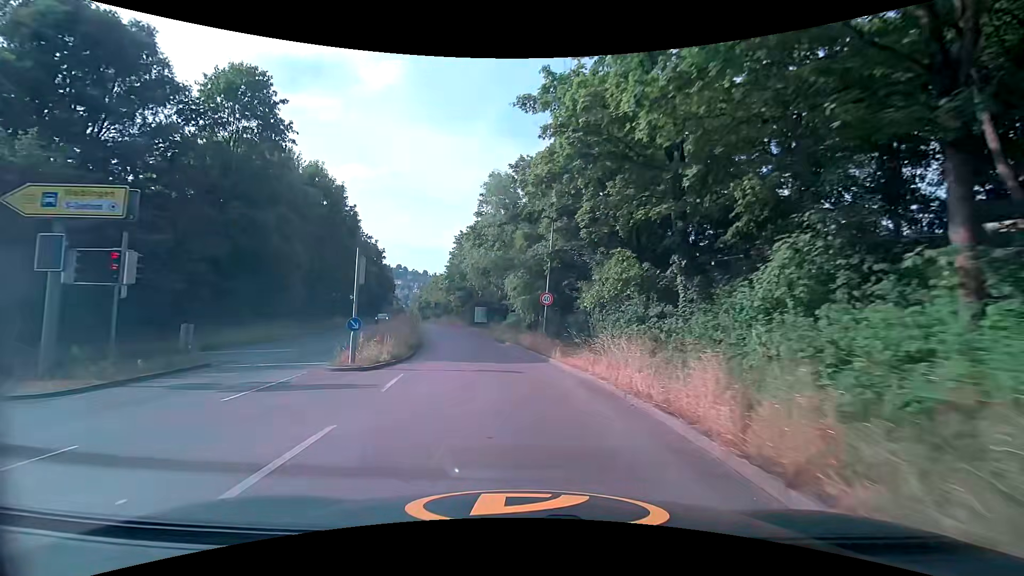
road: secondary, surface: asphalt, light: Day
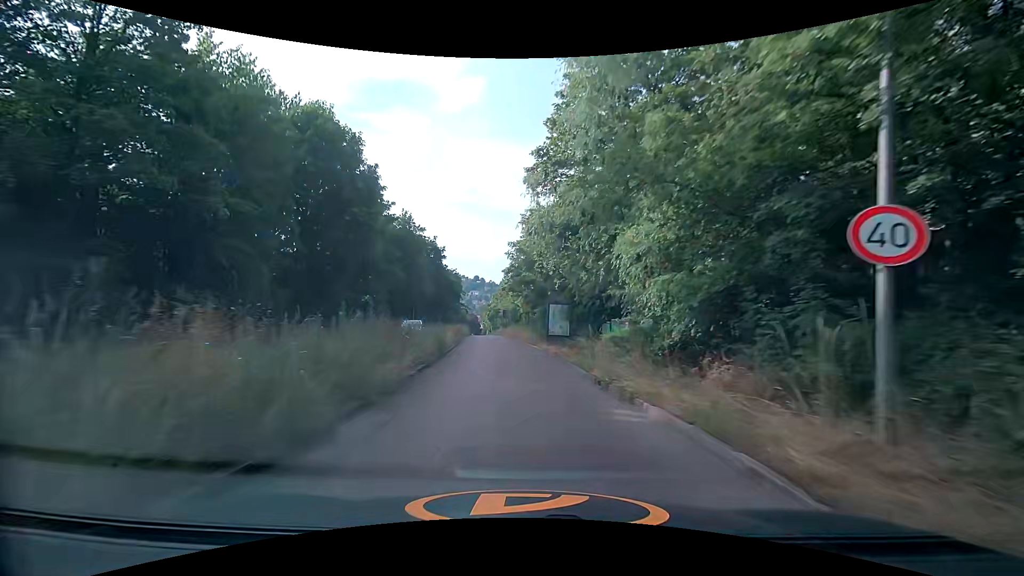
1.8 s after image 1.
(-1.5, +18.1) m; -8°
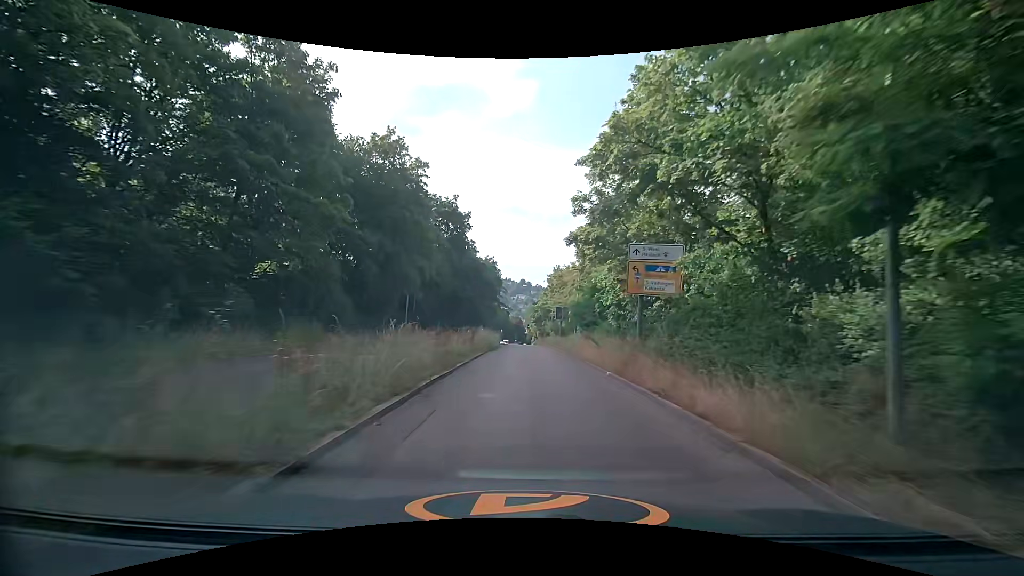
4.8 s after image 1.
(-2.6, +30.1) m; -7°
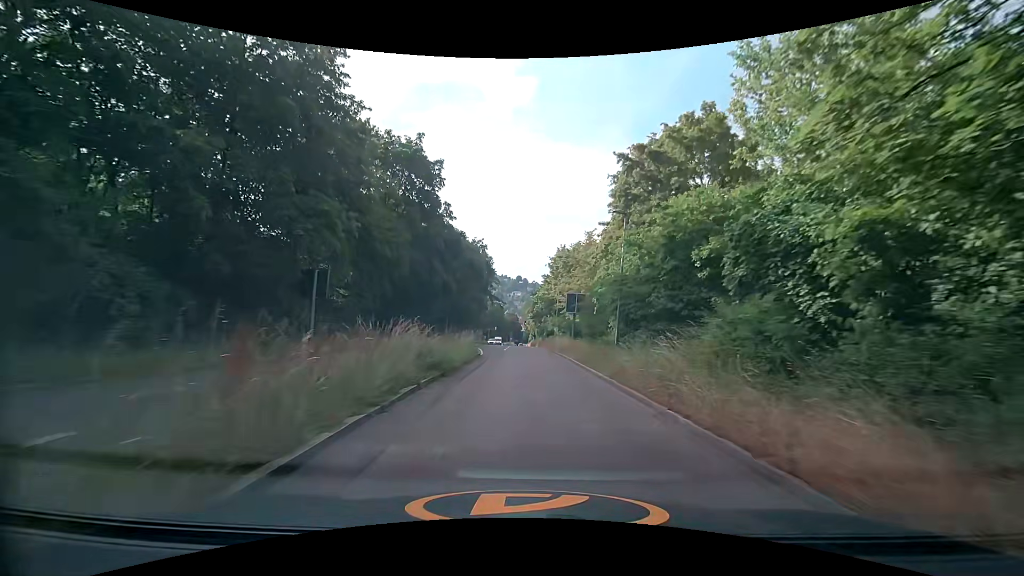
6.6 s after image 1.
(+0.1, +18.1) m; +1°
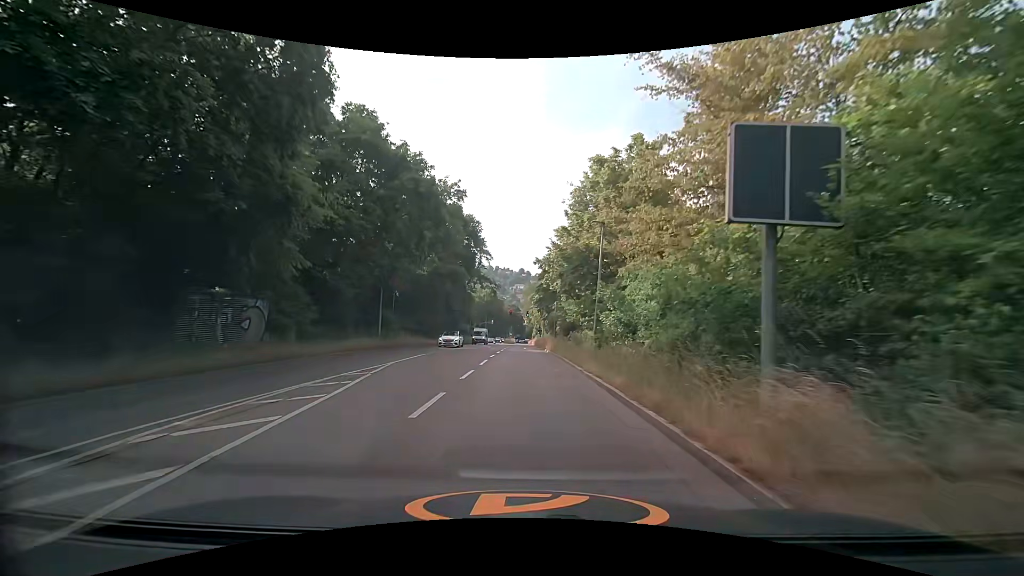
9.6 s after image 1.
(0.0, +30.6) m; -1°
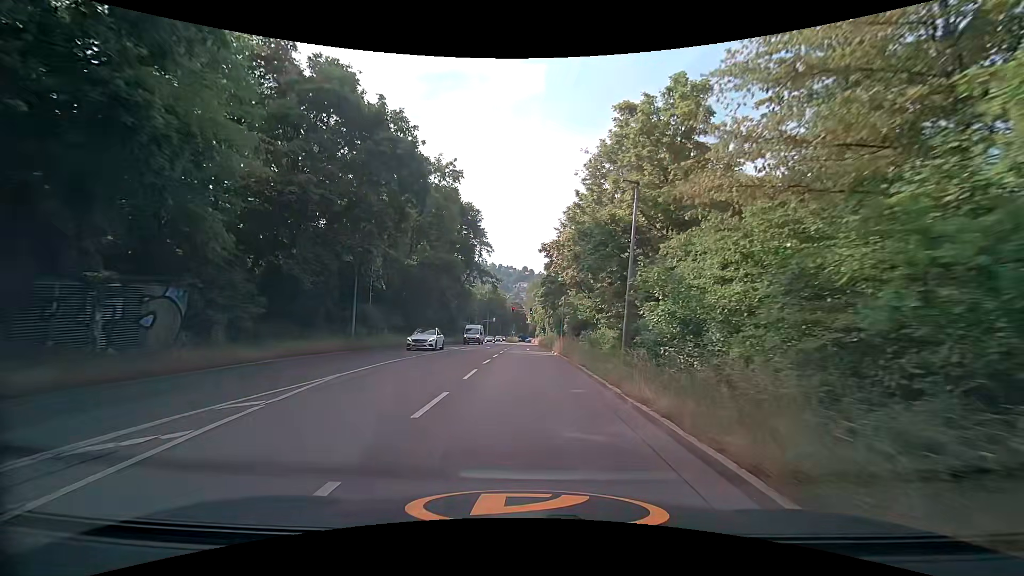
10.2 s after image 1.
(0.0, +6.1) m; -1°
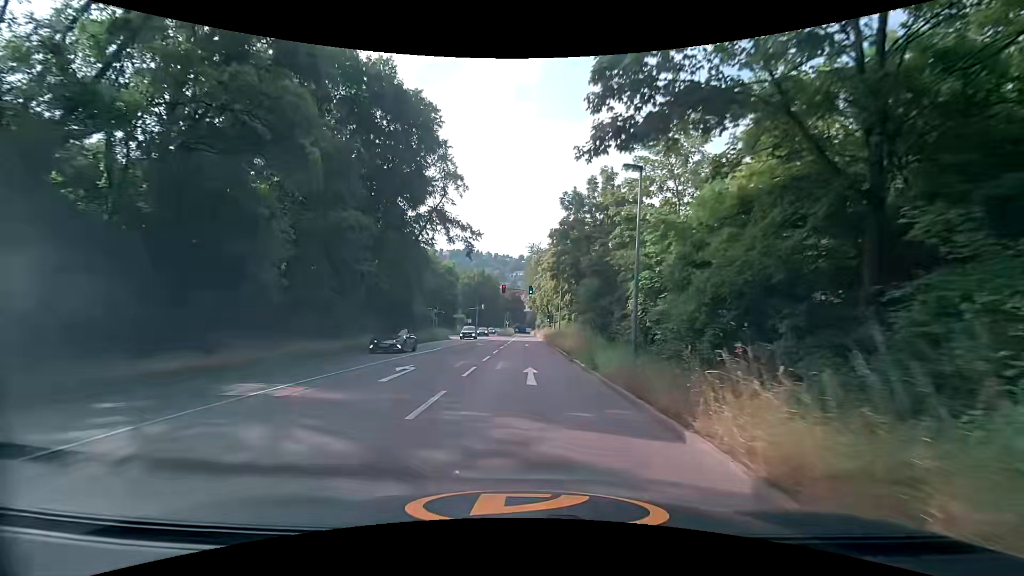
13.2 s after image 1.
(+0.1, +30.8) m; 0°
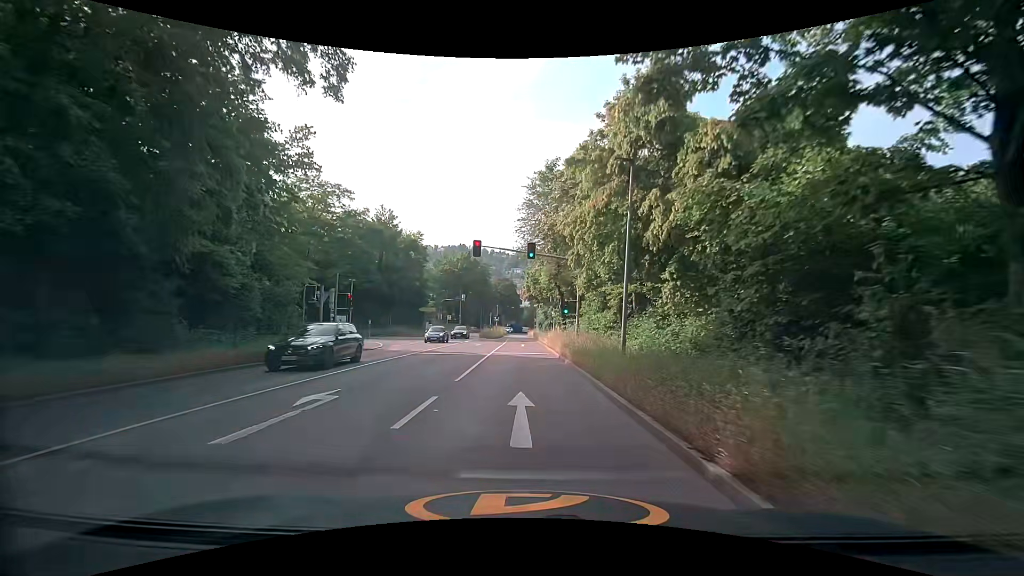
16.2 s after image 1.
(+0.3, +30.8) m; +1°
(0, +10) (0, +20) (-1, +30) (-1, +40) (-1, +50) (-1, +60) (-1, +70) (-1, +80) (-2, +90) (-2, +100) m
